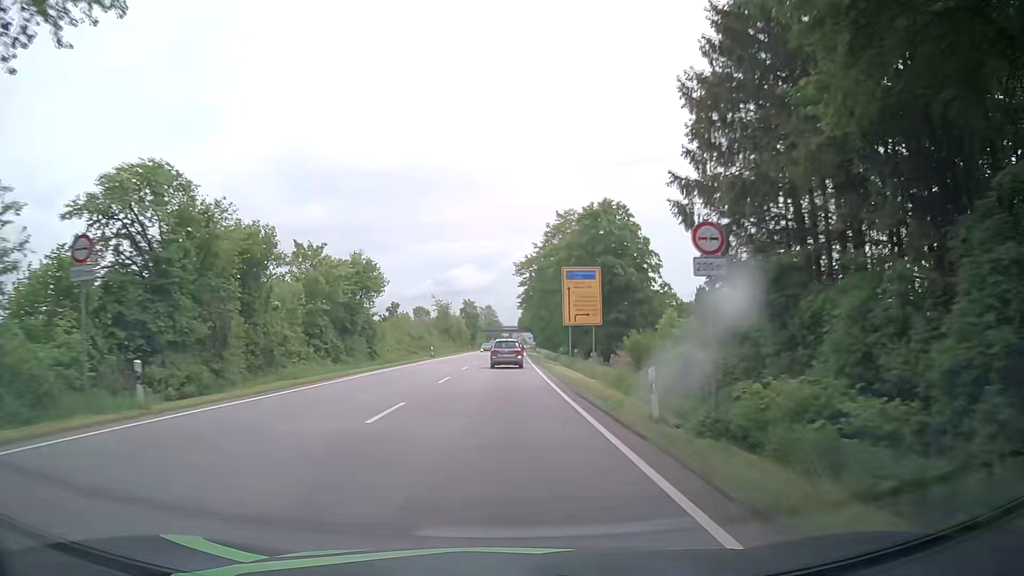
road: primary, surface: asphalt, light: Day
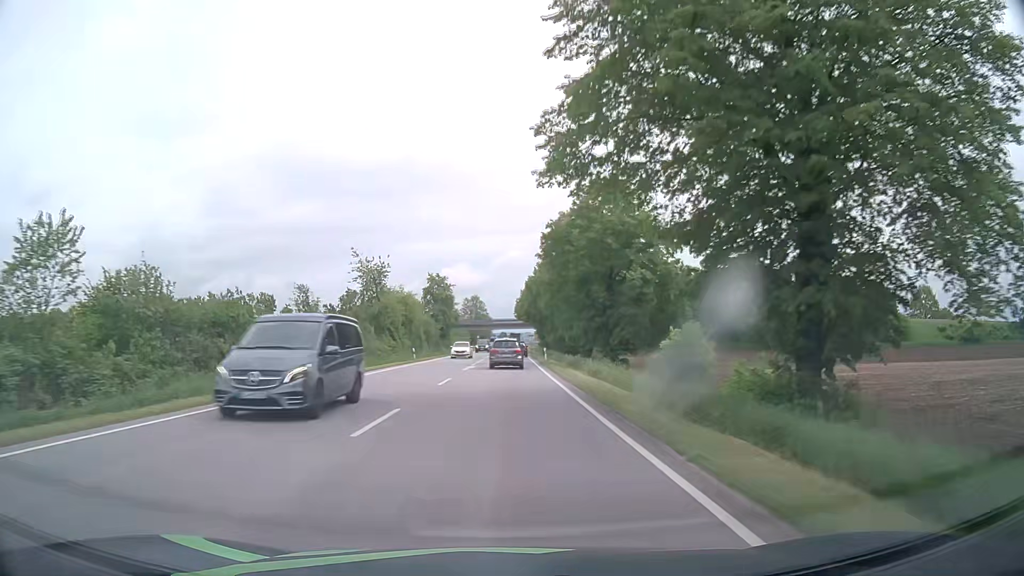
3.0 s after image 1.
(+0.5, +61.1) m; +1°
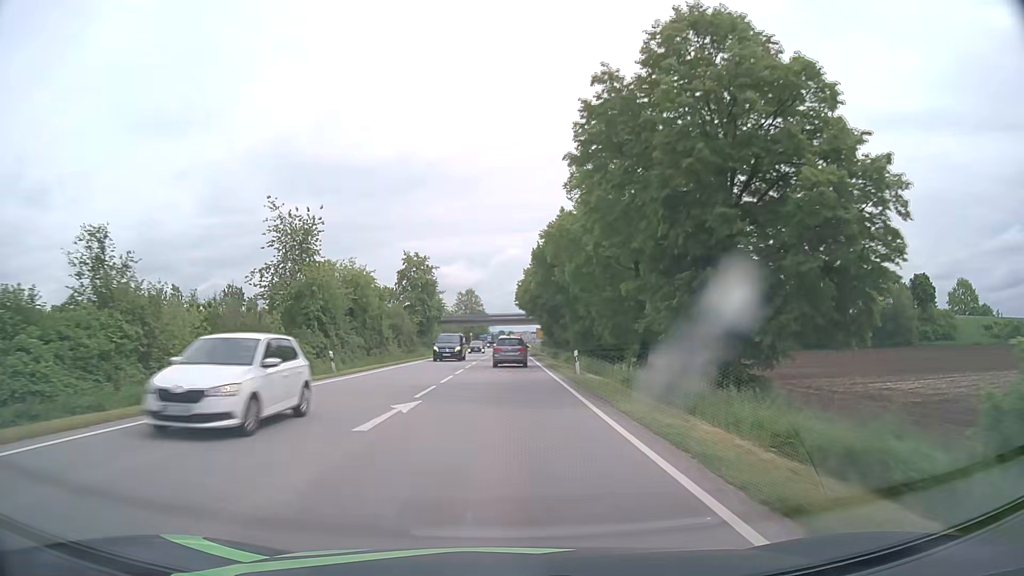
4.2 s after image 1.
(+0.1, +23.7) m; 0°
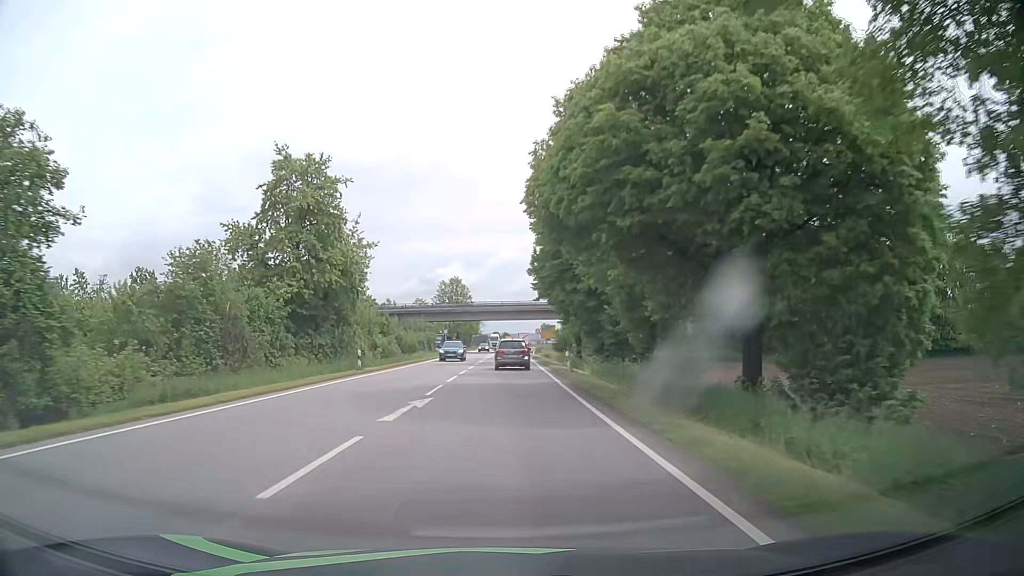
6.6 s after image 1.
(+0.1, +46.2) m; 0°
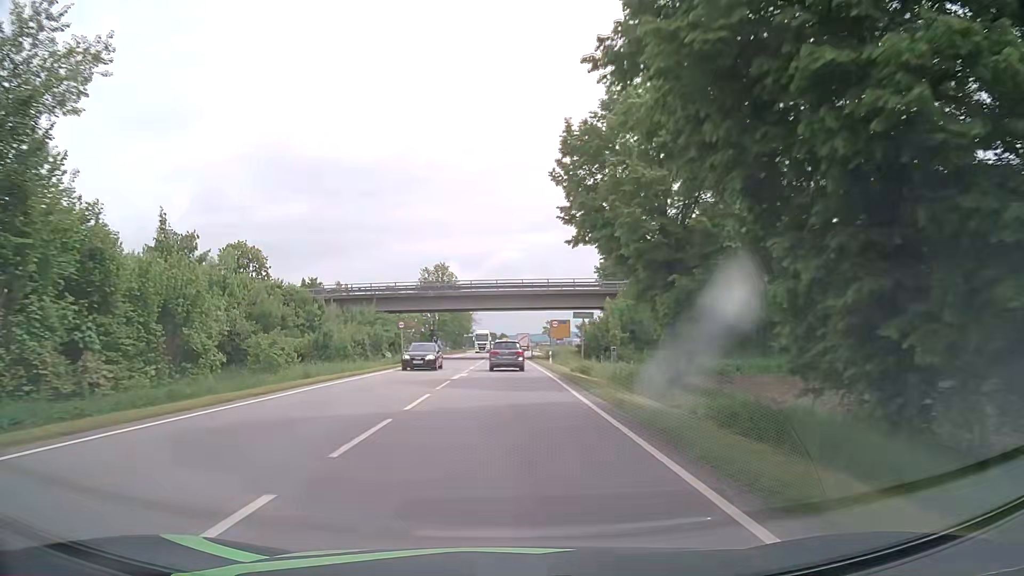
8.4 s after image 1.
(+0.1, +34.0) m; 0°
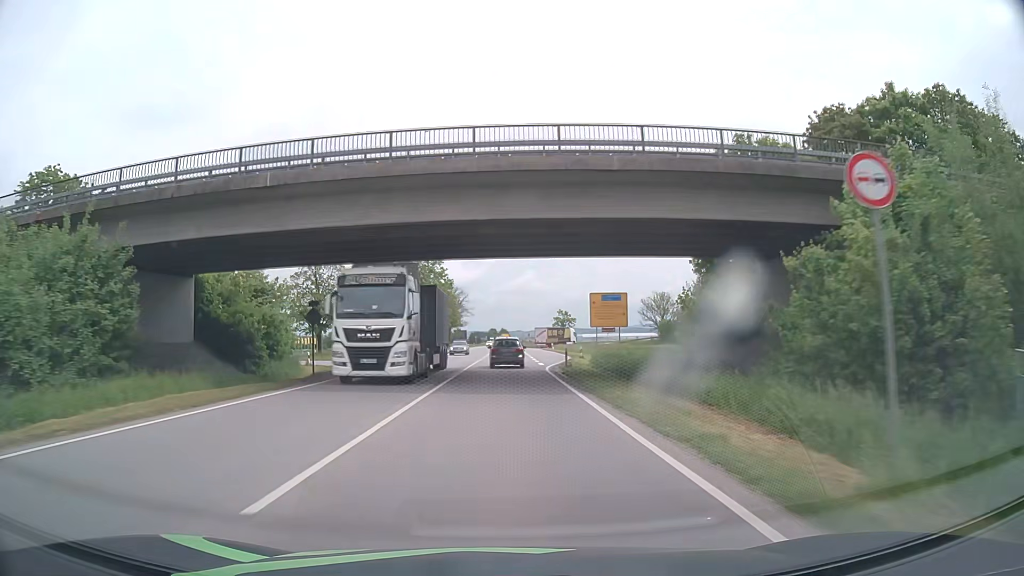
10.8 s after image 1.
(0.0, +44.7) m; 0°
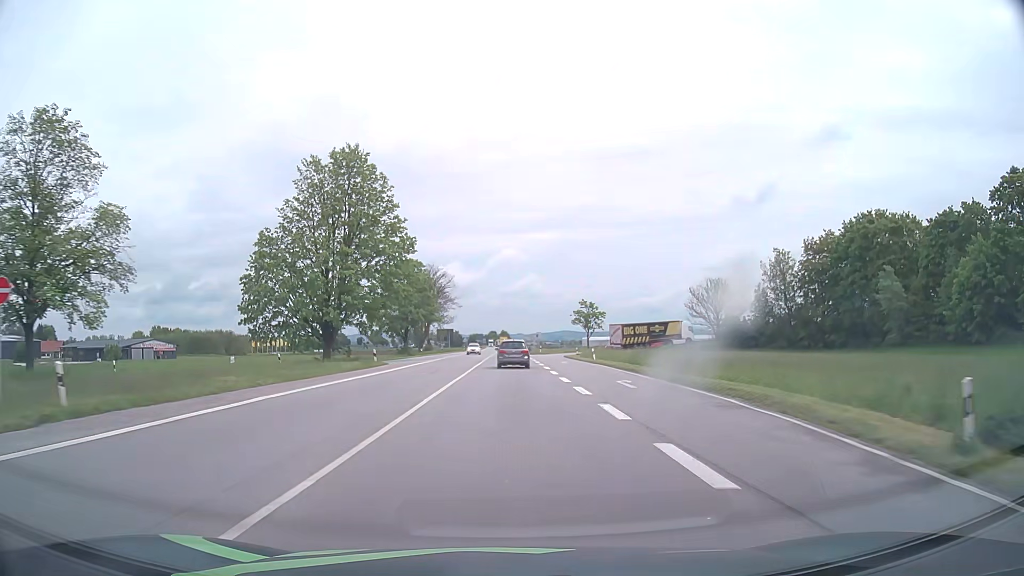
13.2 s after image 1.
(-0.3, +44.6) m; -1°
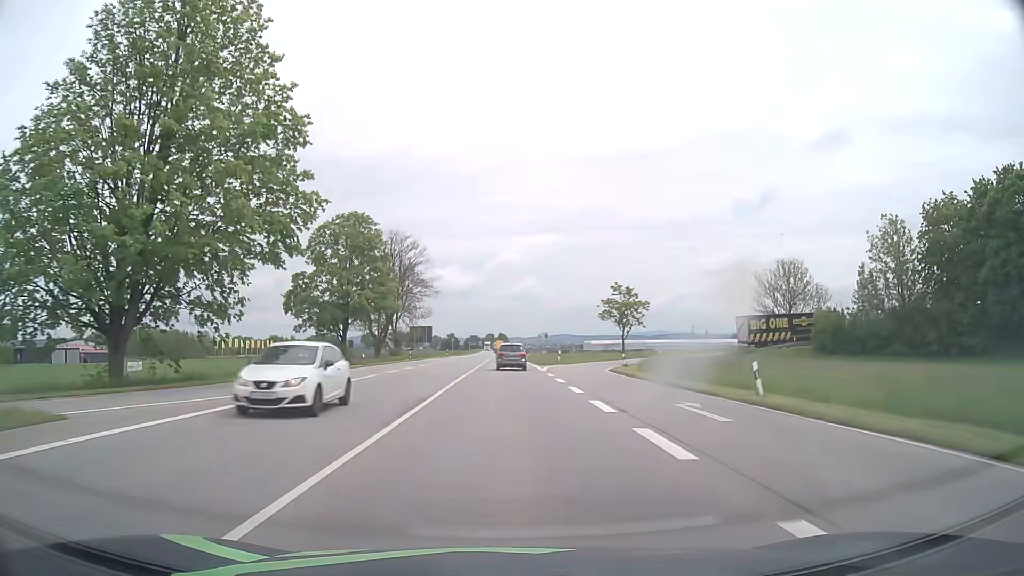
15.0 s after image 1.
(+0.3, +34.4) m; +1°
(0, +10) (0, +20) (0, +30) (0, +40) (0, +50) (0, +60) (0, +70) (0, +80) (0, +90) (0, +100) m
